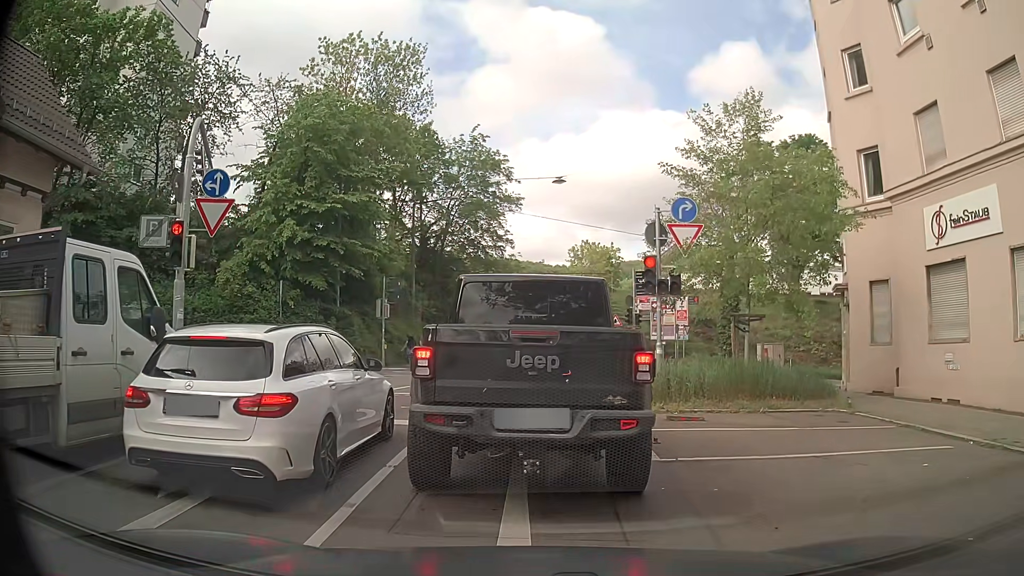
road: residential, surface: asphalt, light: Day
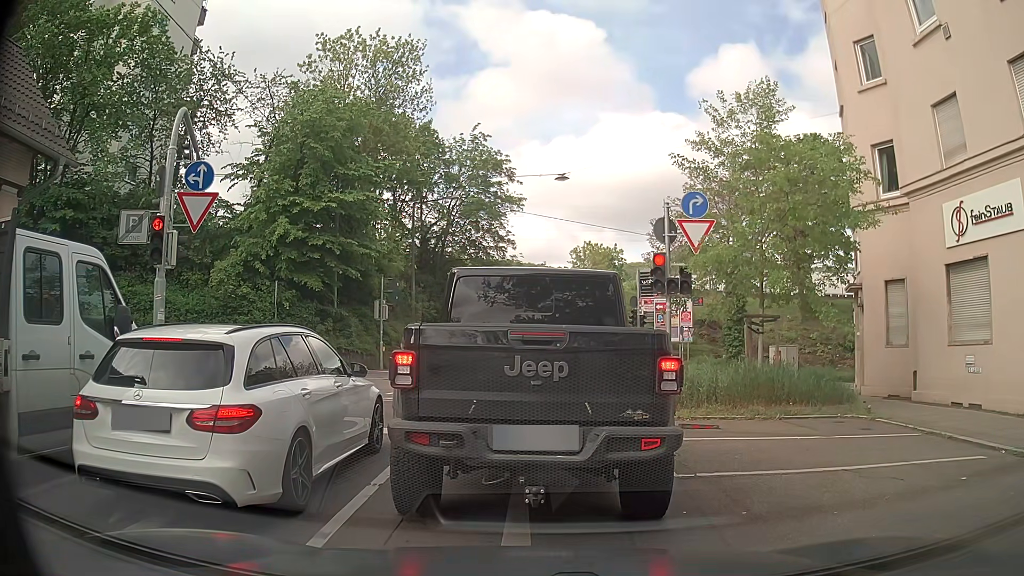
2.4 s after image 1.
(0.0, +0.8) m; 0°
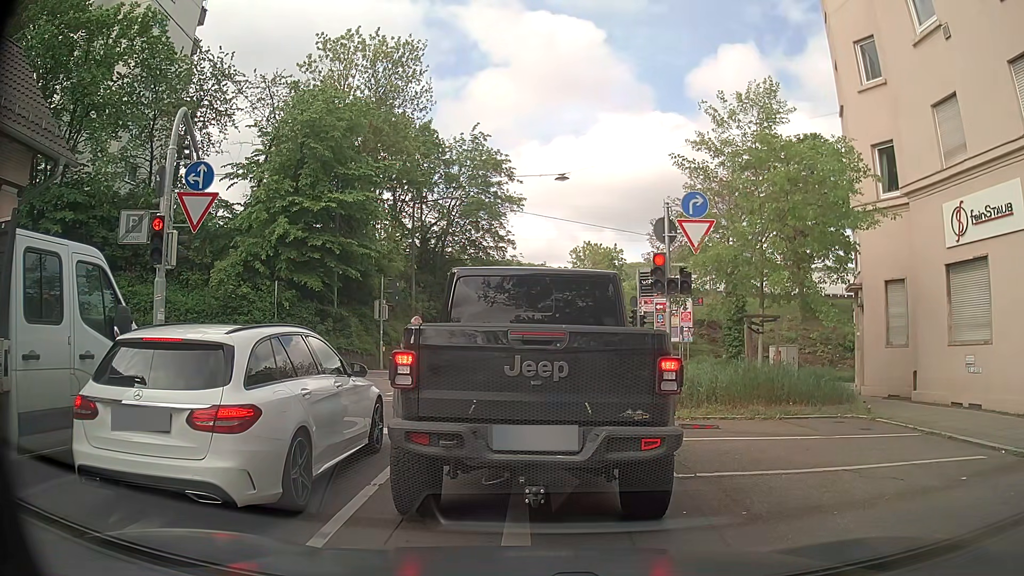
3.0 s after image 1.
(0.0, 0.0) m; 0°
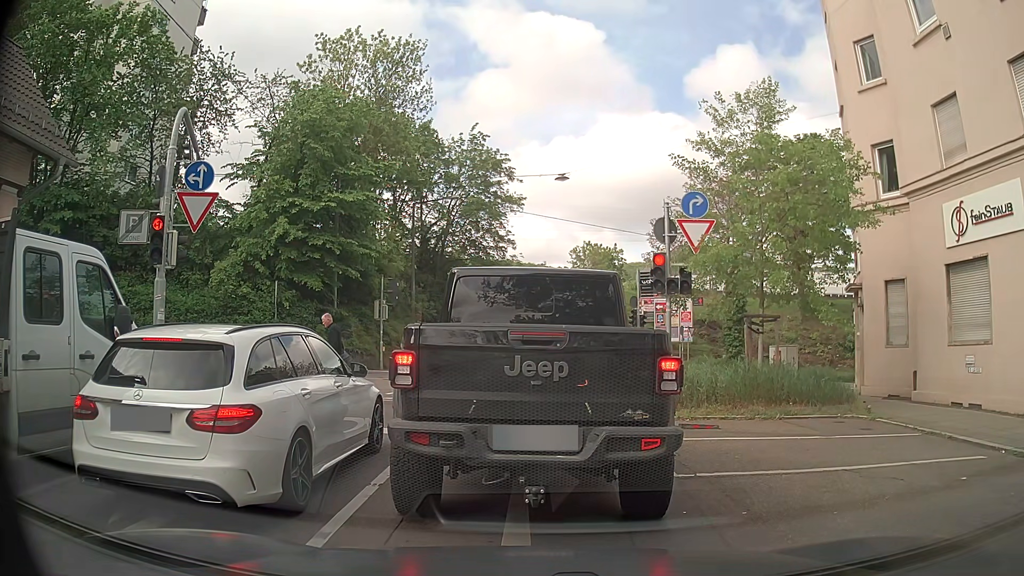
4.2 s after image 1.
(0.0, 0.0) m; 0°
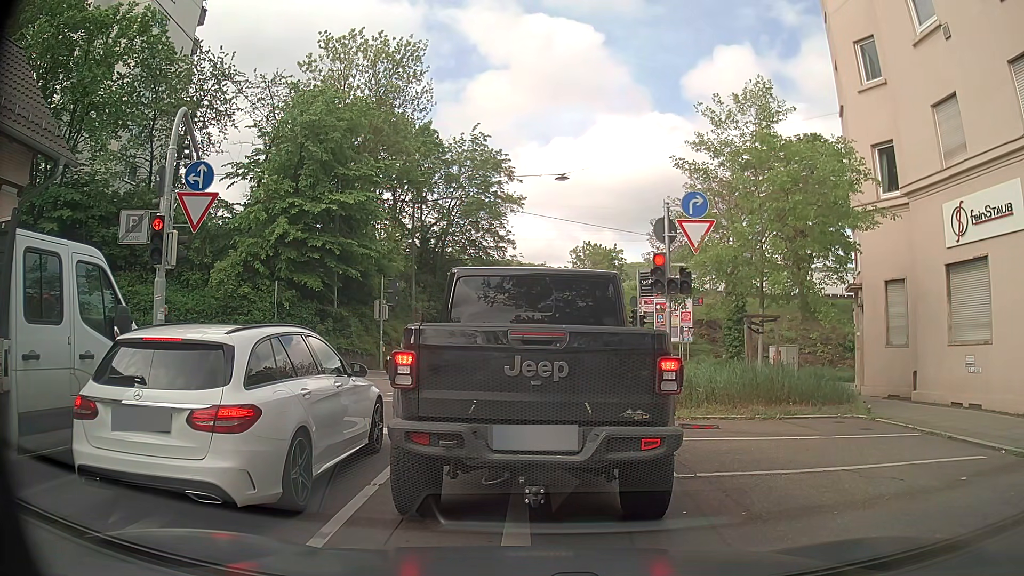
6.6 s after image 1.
(0.0, 0.0) m; 0°
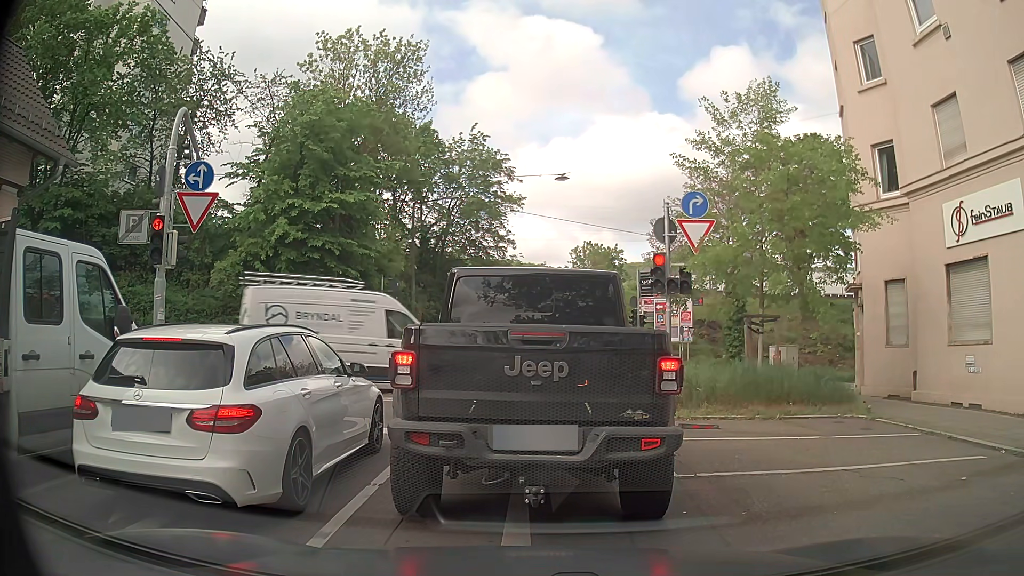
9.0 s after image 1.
(0.0, 0.0) m; 0°
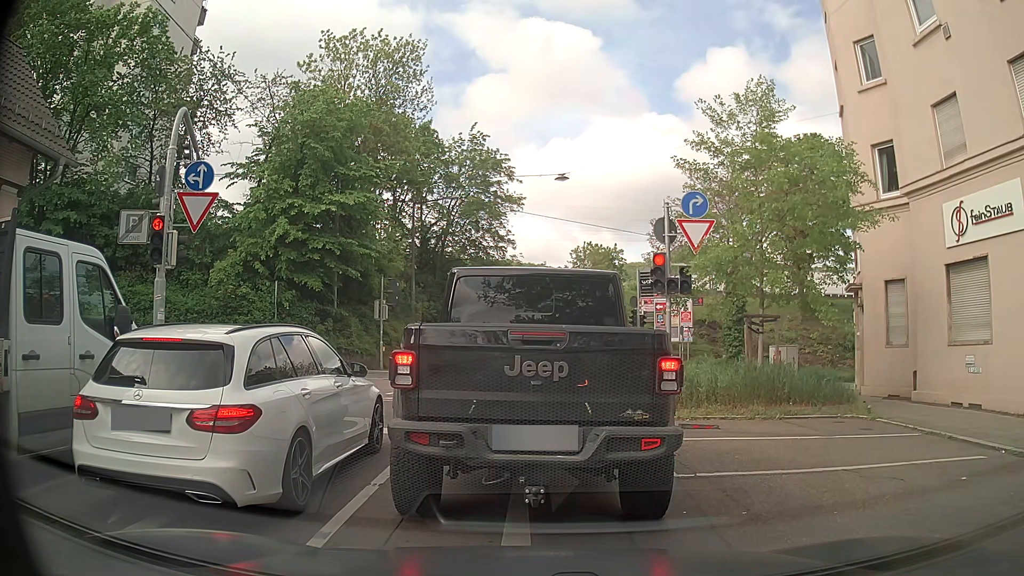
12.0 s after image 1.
(0.0, 0.0) m; 0°
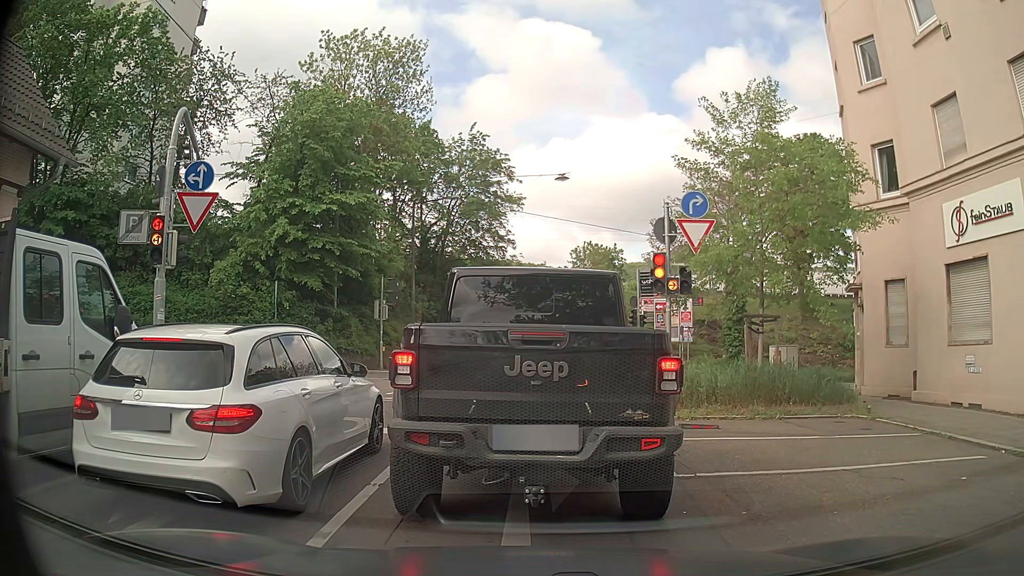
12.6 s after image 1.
(0.0, 0.0) m; 0°
(0, +10) (+2, +20) (+8, +27) (+17, +32) (+26, +35) (+36, +38) (+46, +41) (+56, +42) (+66, +42) (+76, +41) m
